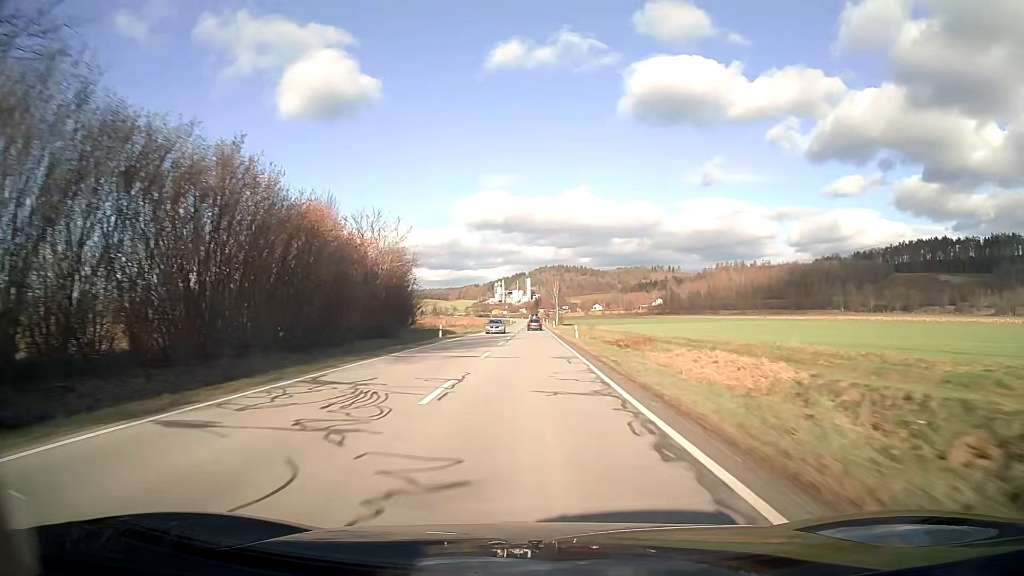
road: secondary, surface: asphalt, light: Day
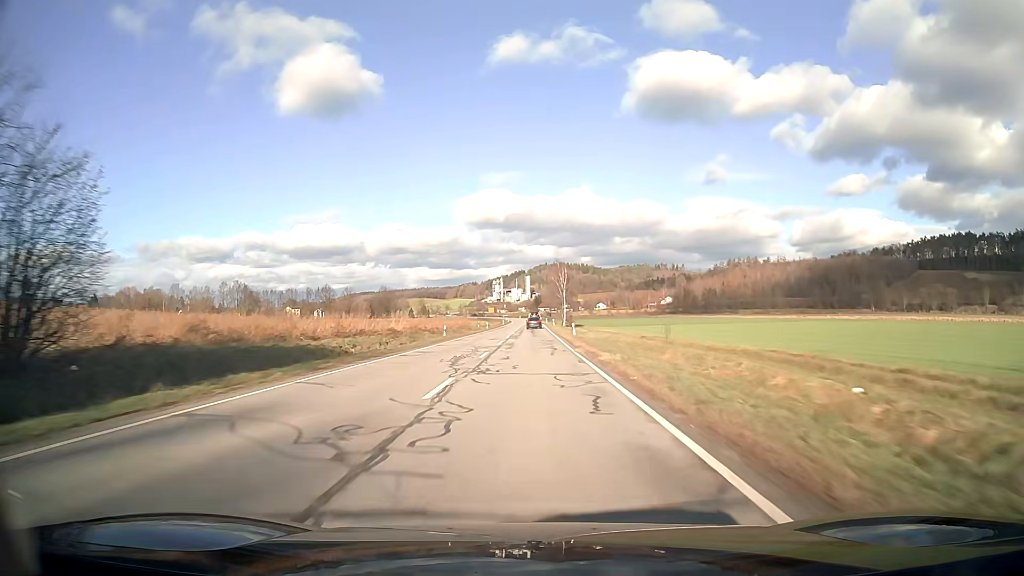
(0.0, +47.4) m; 0°
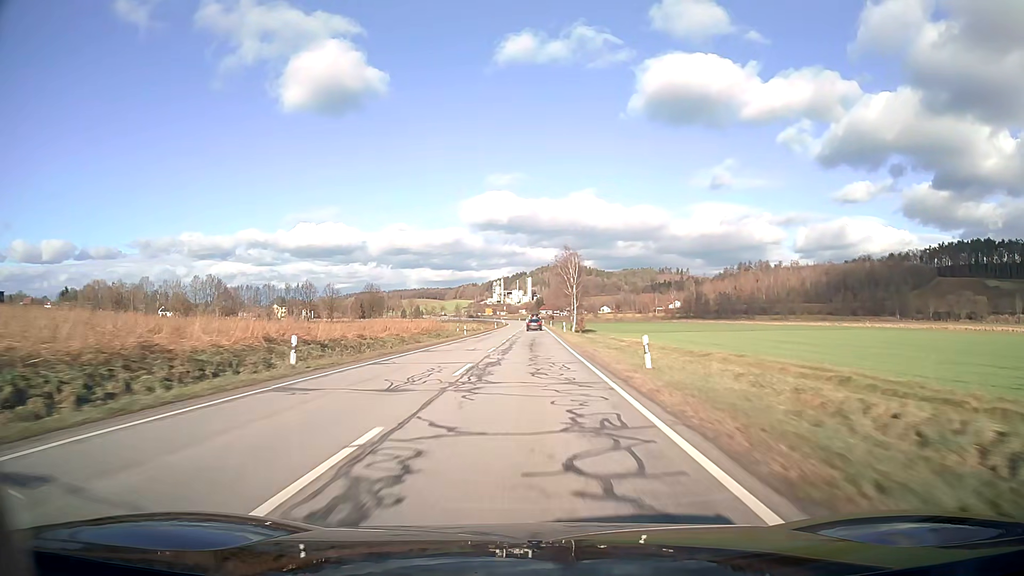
(0.0, +31.6) m; 0°
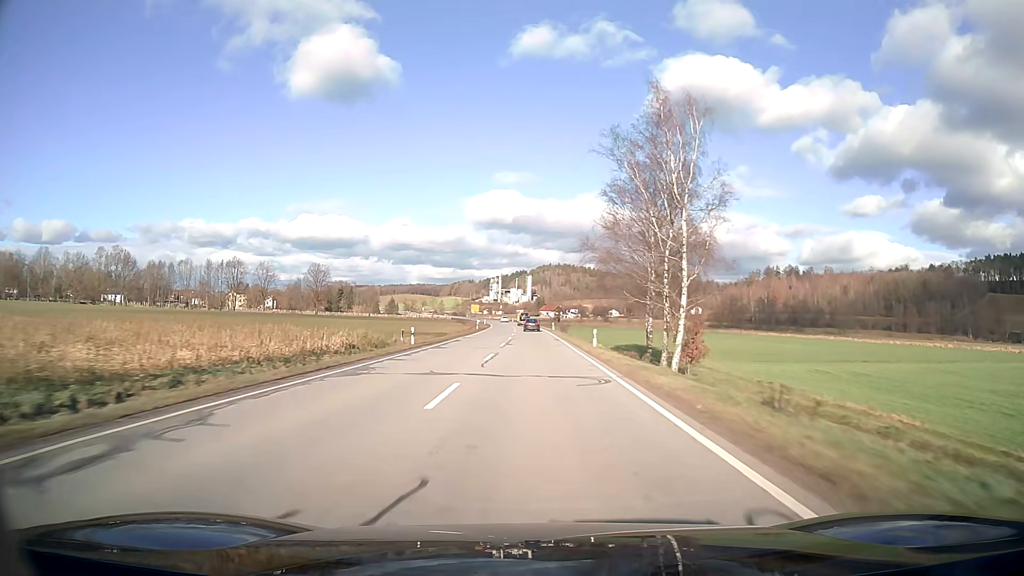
(-0.1, +78.9) m; 0°
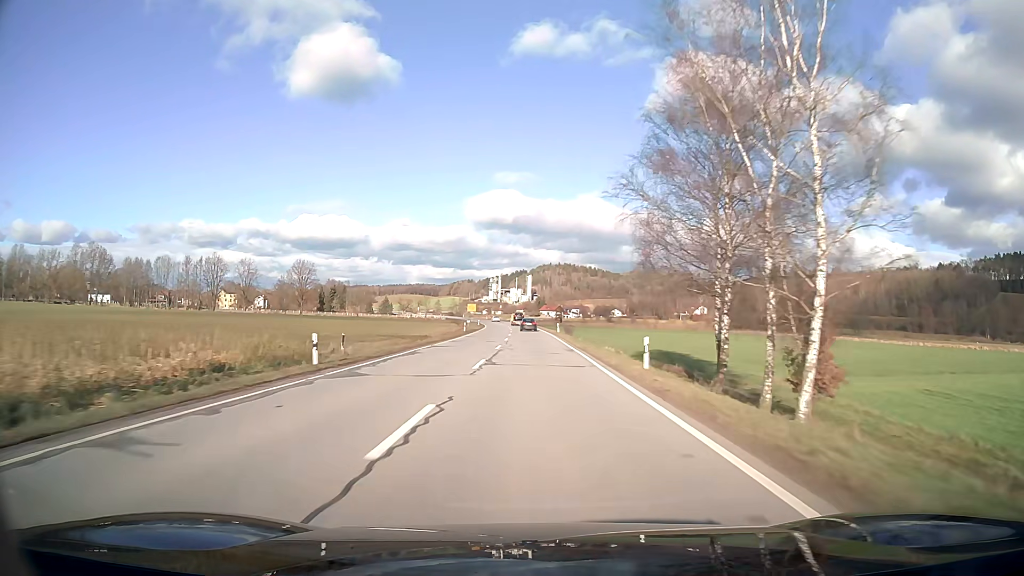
(0.0, +15.8) m; 0°
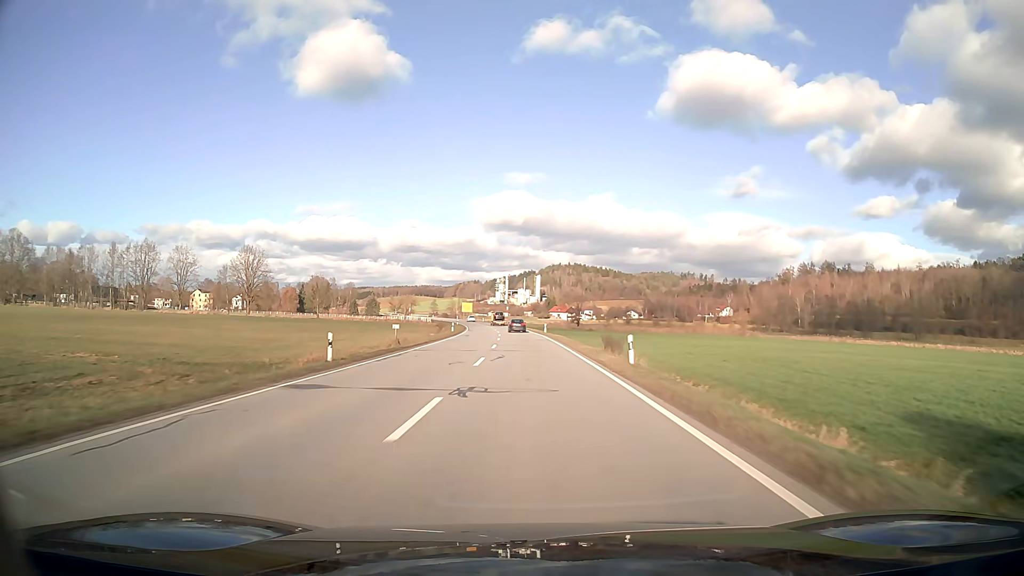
(-0.3, +47.3) m; -1°
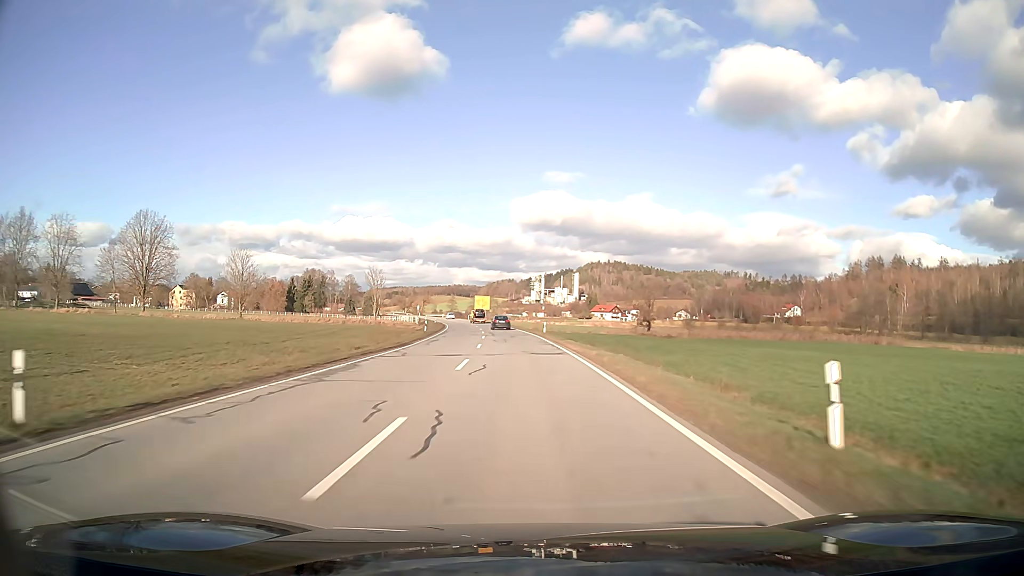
(-1.7, +63.1) m; -3°
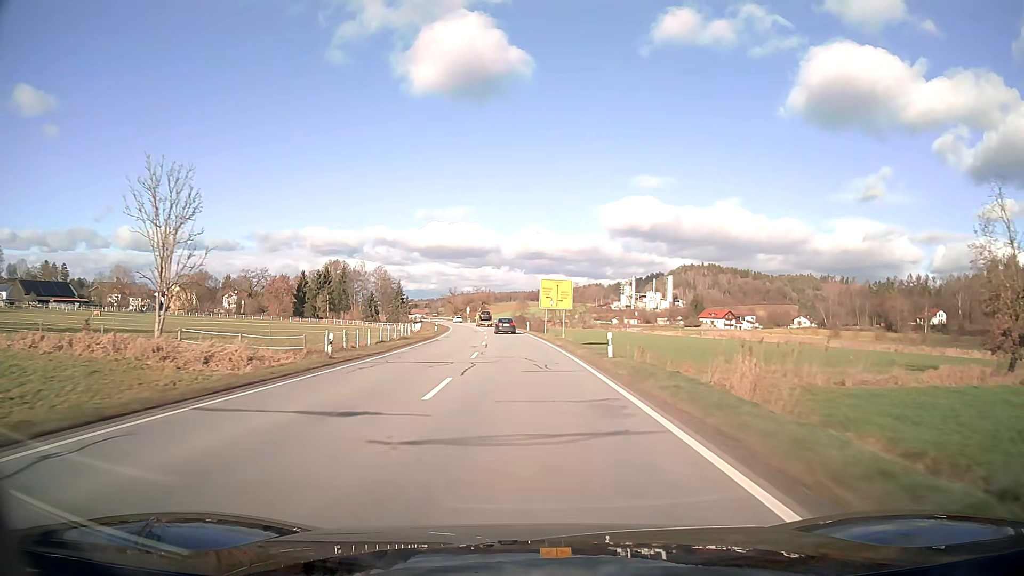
(-4.8, +78.4) m; -7°
(0, +10) (0, +20) (-1, +30) (-1, +40) (-2, +50) (-2, +60) (-3, +70) (-4, +80) (-6, +90) (-7, +100) m
